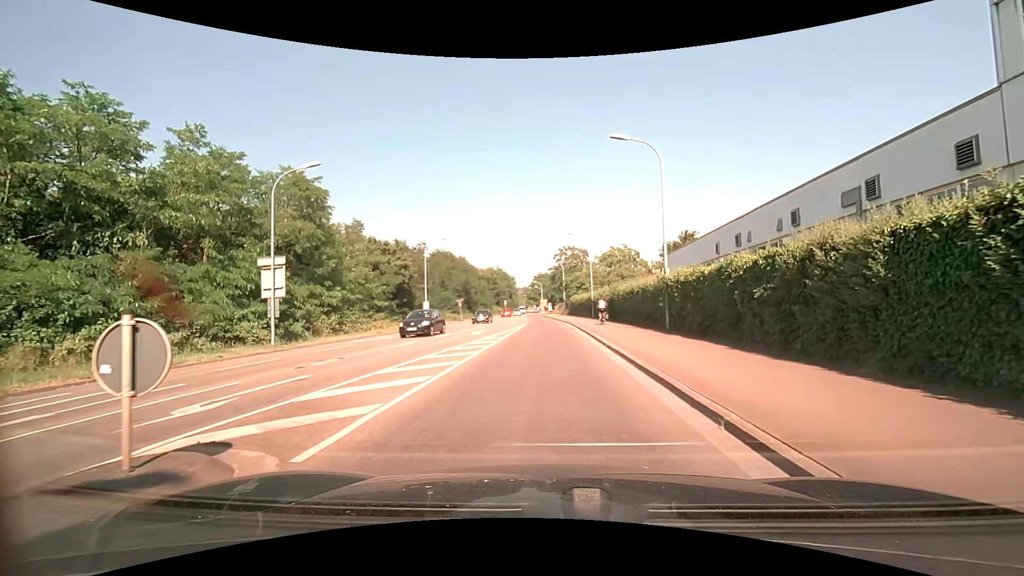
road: secondary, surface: asphalt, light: Day
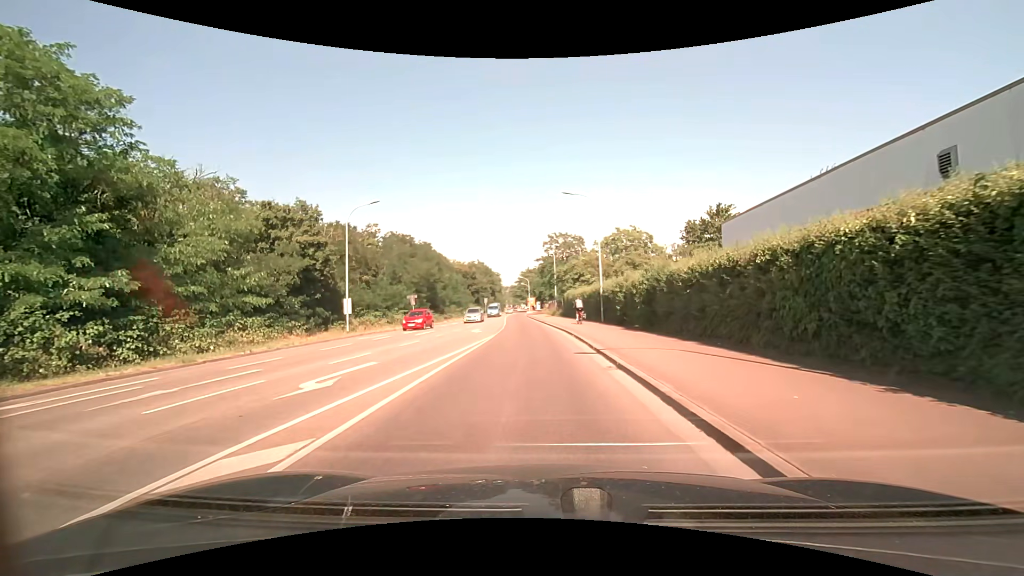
(+0.1, +18.3) m; 0°
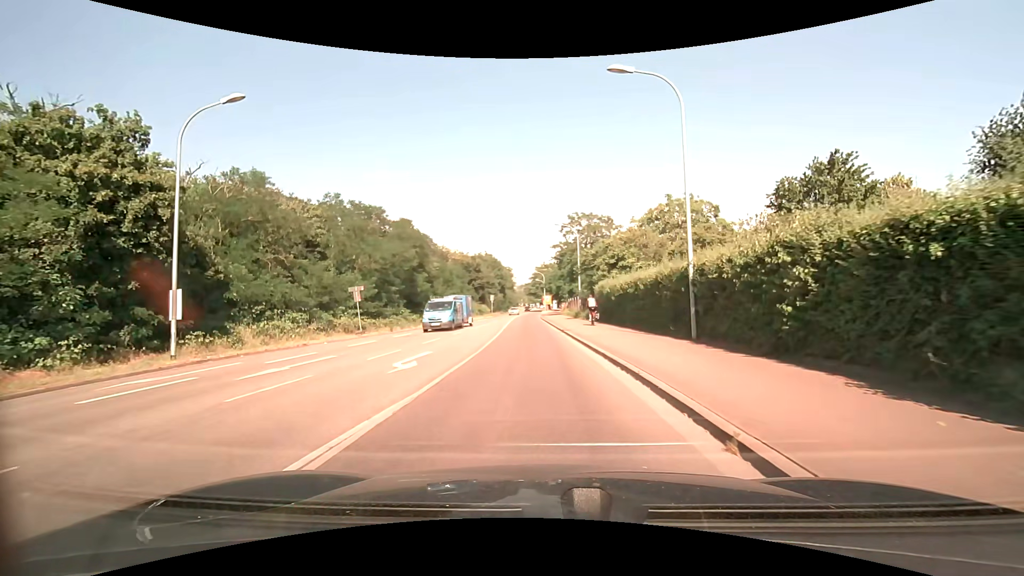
(0.0, +17.8) m; -1°
(0, +10) (0, +20) (-1, +30) (-1, +40) (-2, +50) (-2, +60) (-2, +70) (-2, +80) (-2, +90) (-2, +100) m
